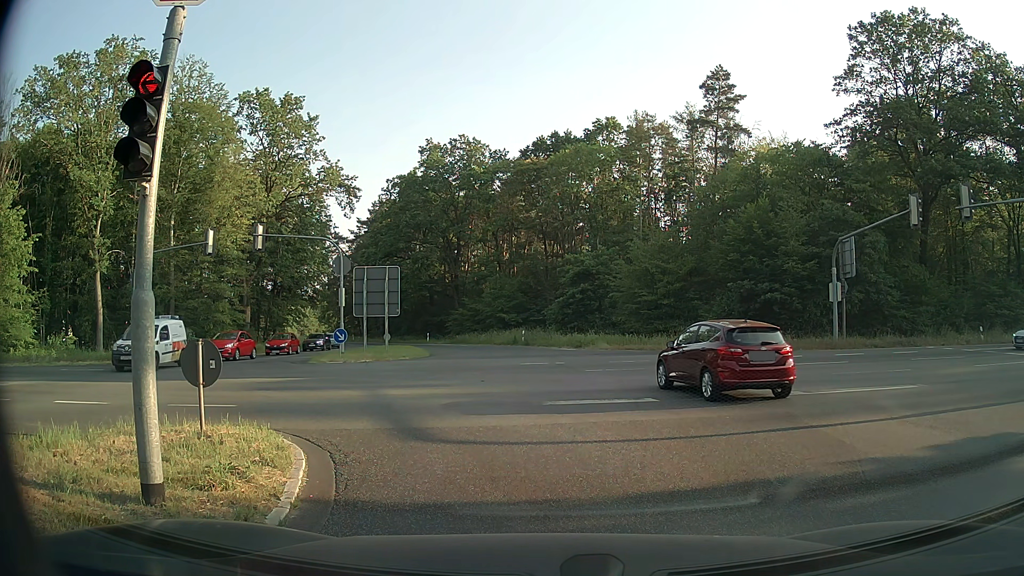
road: secondary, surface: asphalt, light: Day
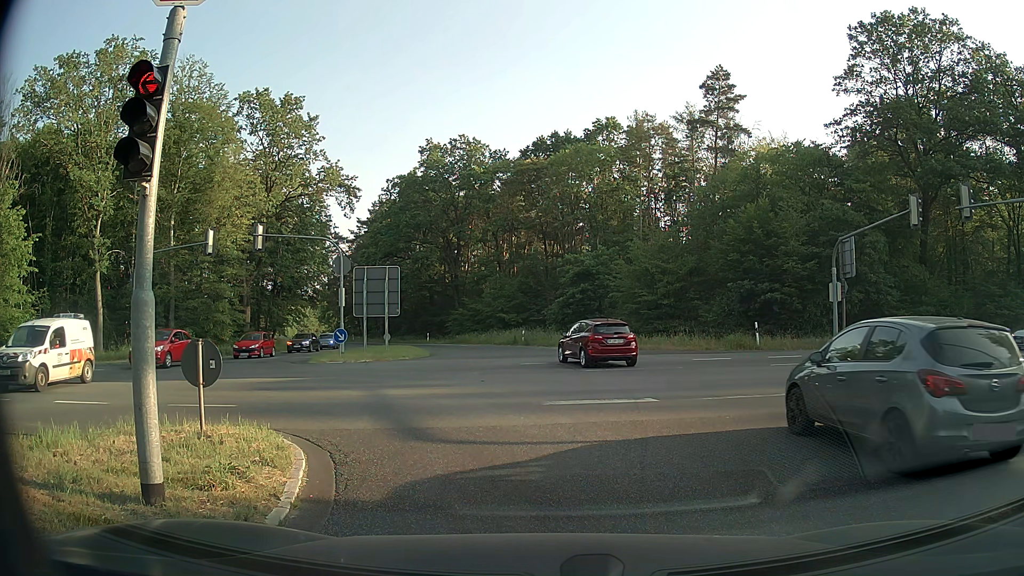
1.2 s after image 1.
(0.0, 0.0) m; 0°
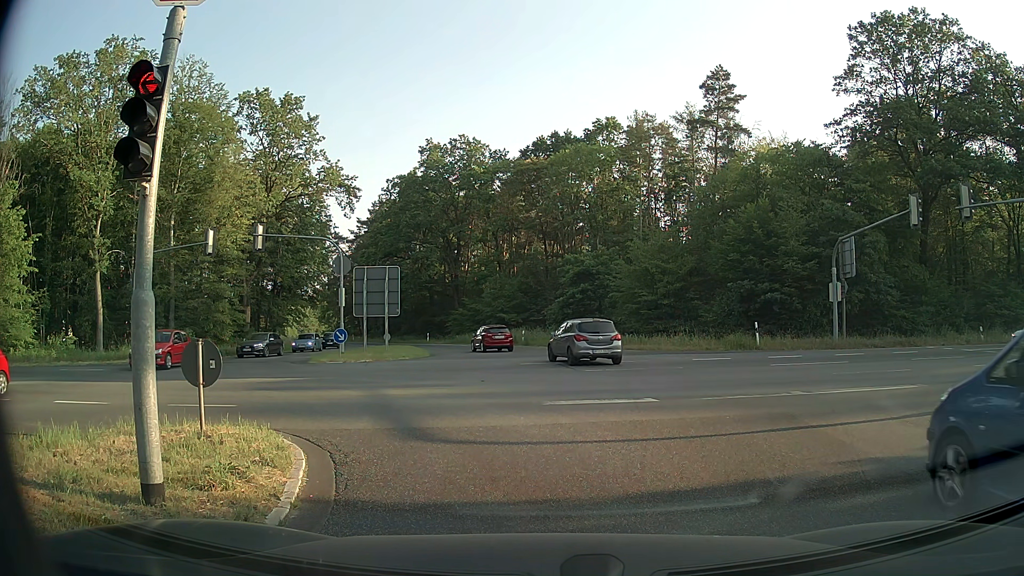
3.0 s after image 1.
(0.0, 0.0) m; 0°
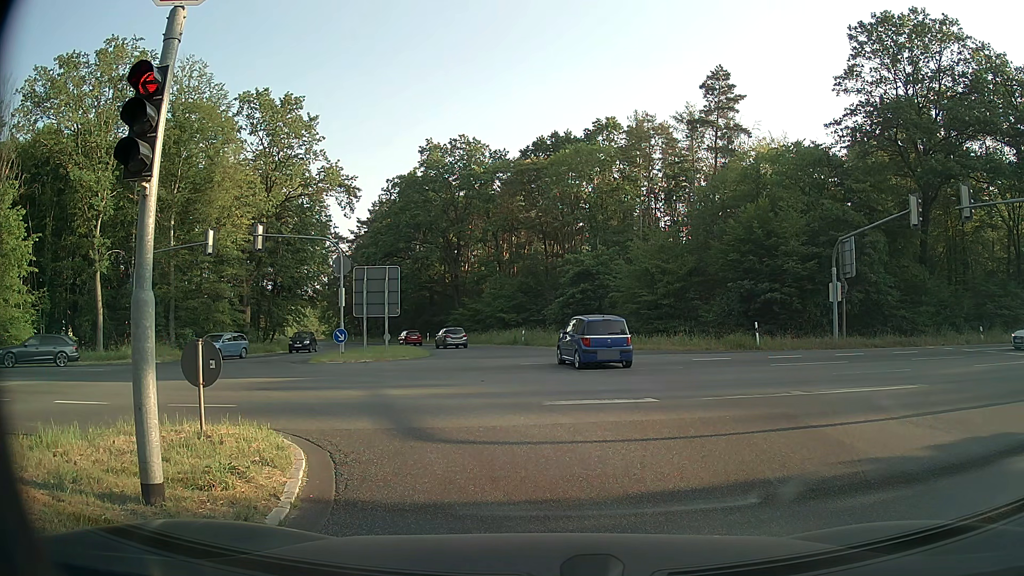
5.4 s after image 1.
(0.0, 0.0) m; 0°
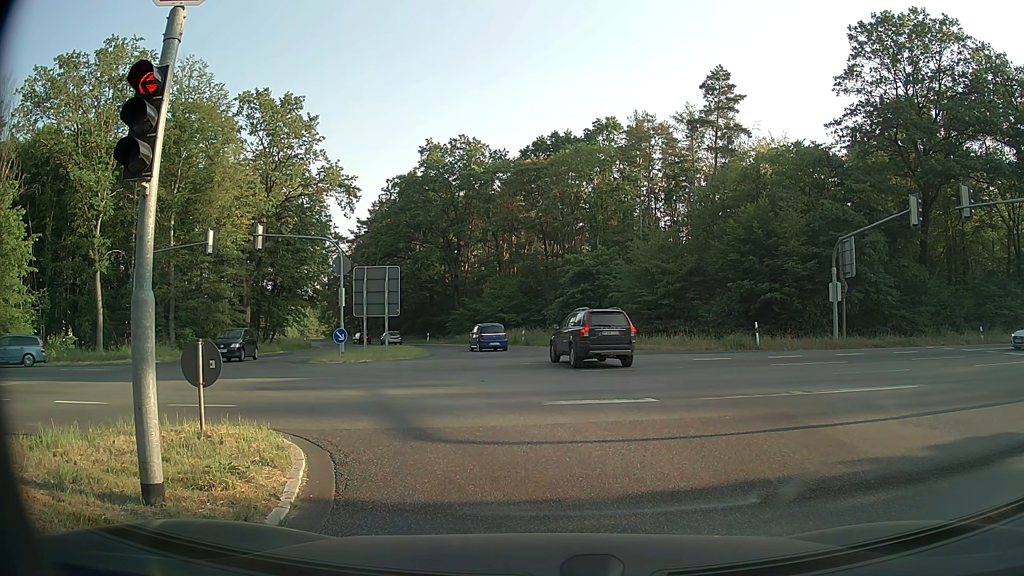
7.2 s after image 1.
(0.0, 0.0) m; 0°
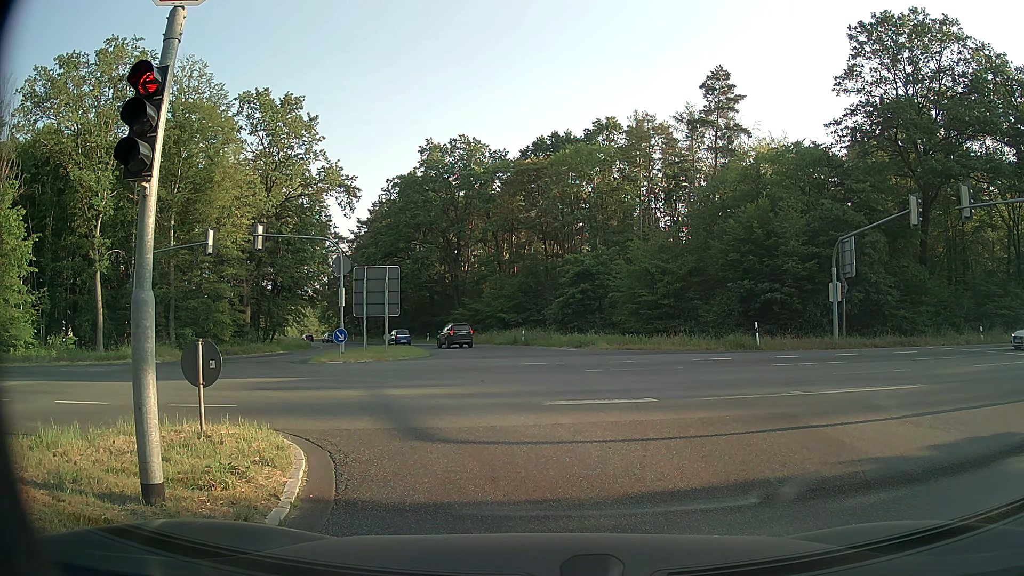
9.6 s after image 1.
(0.0, 0.0) m; 0°
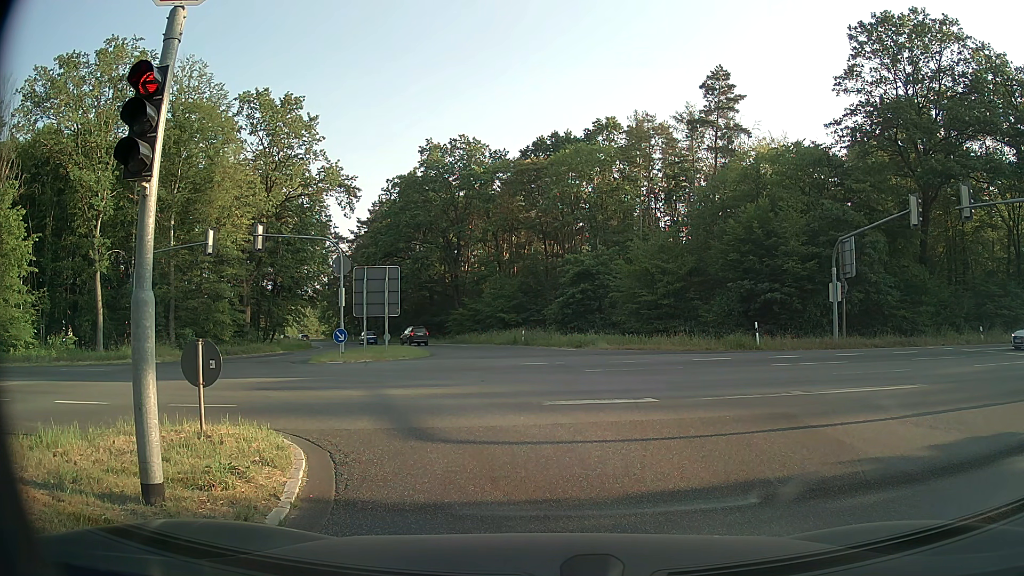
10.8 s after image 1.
(0.0, 0.0) m; 0°
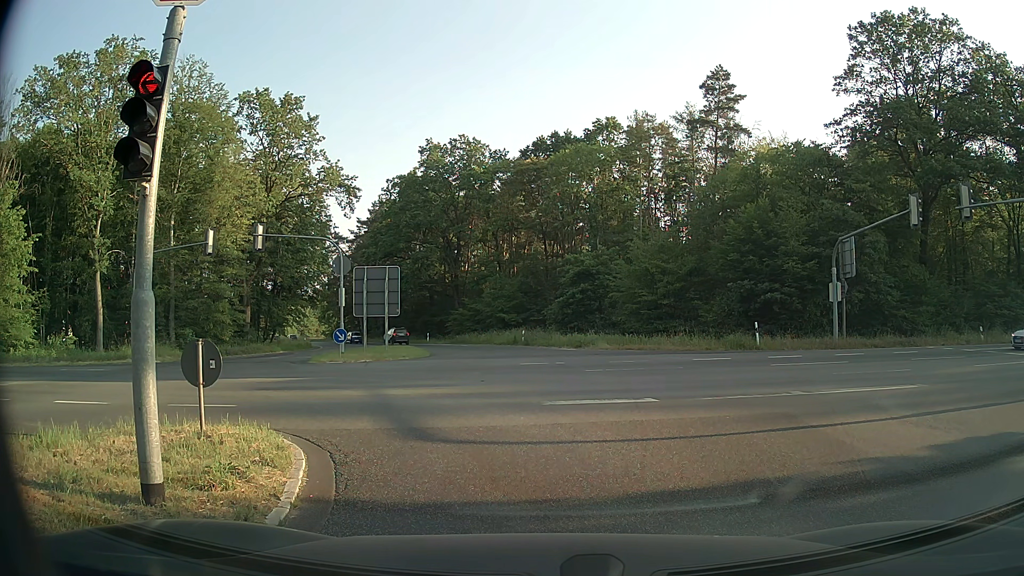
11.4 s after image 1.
(0.0, 0.0) m; 0°
